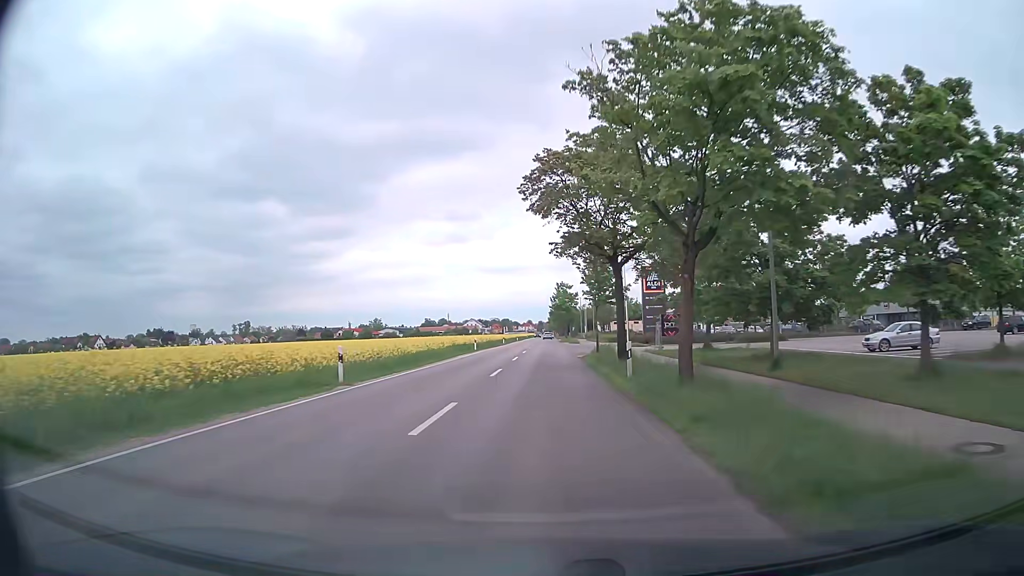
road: secondary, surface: asphalt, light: Day
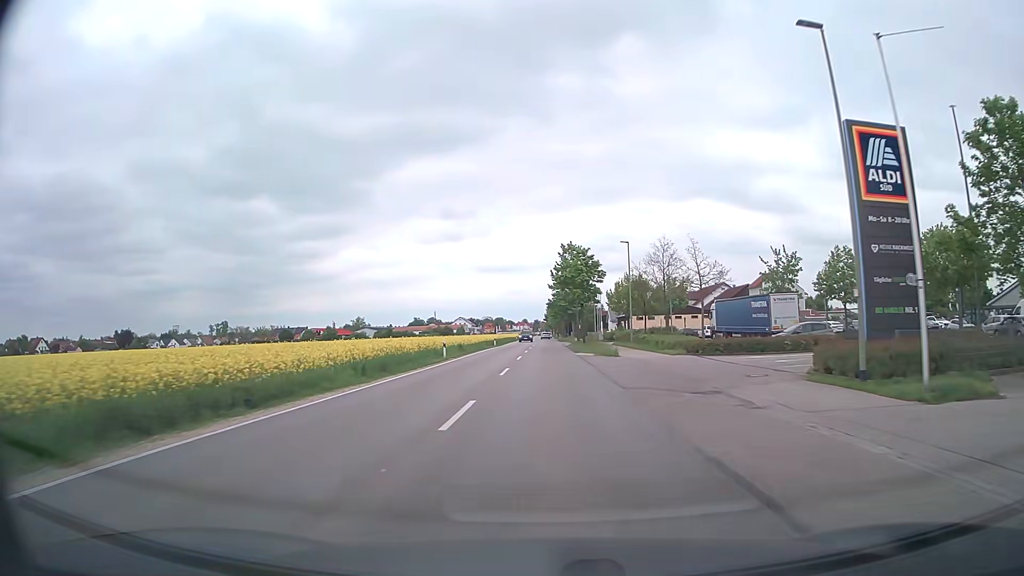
(0.0, +47.8) m; 0°
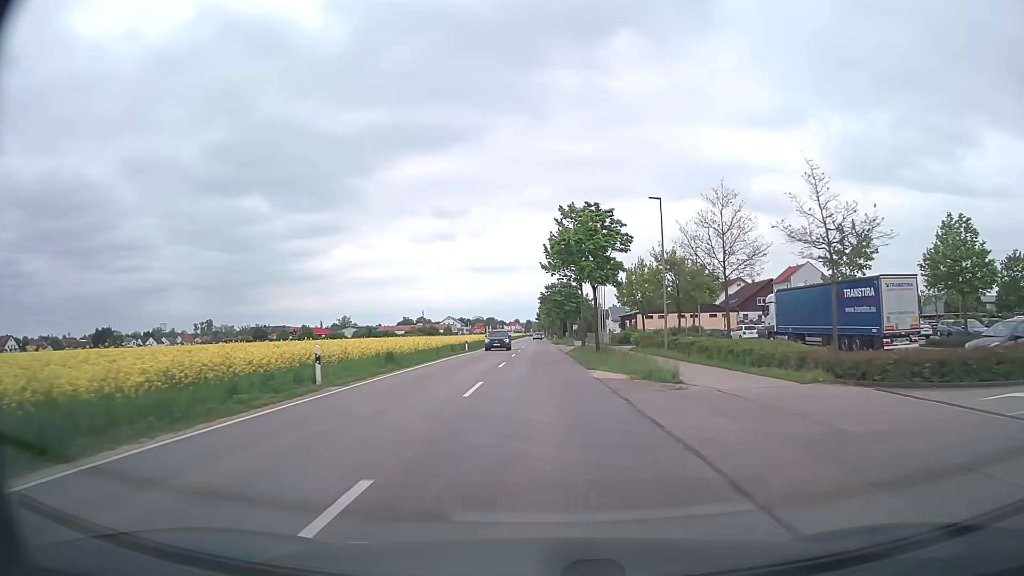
(+0.1, +19.3) m; 0°
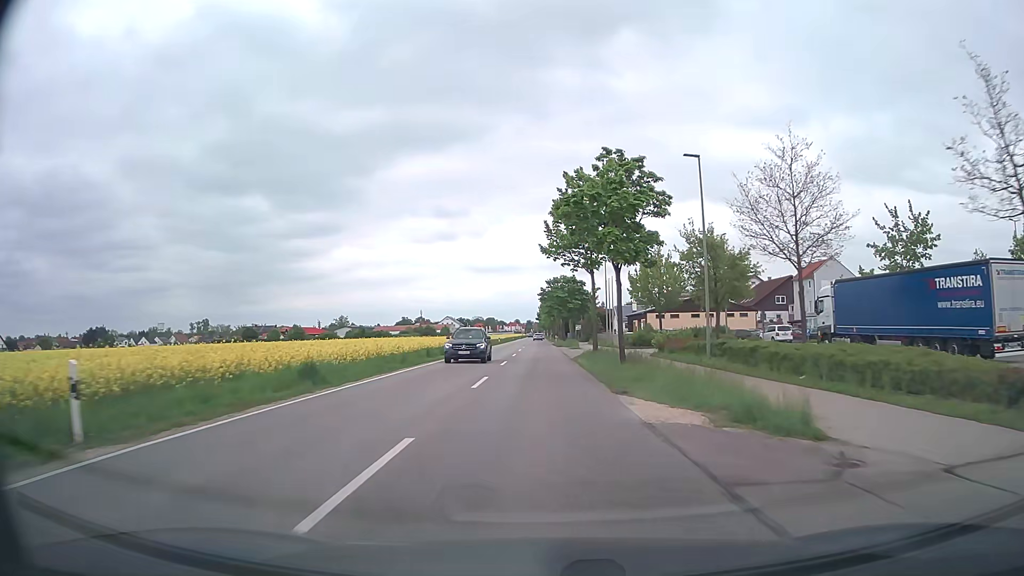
(0.0, +9.7) m; 0°
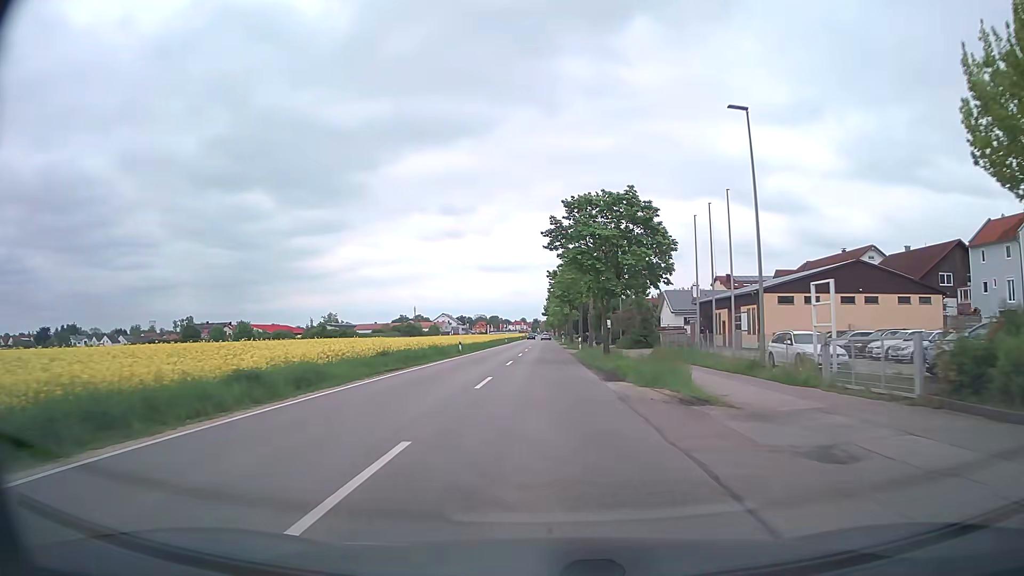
(-0.2, +48.5) m; -1°
(0, +10) (0, +20) (0, +30) (0, +40) (0, +50) (0, +60) (0, +70) (0, +80) (0, +90) (0, +100) m
